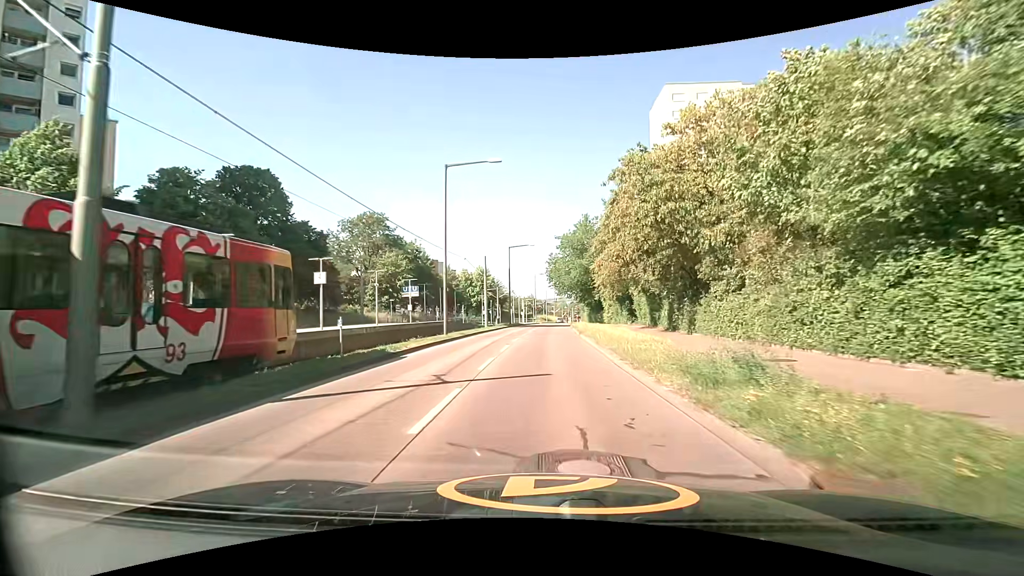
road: tertiary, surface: concrete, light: Day
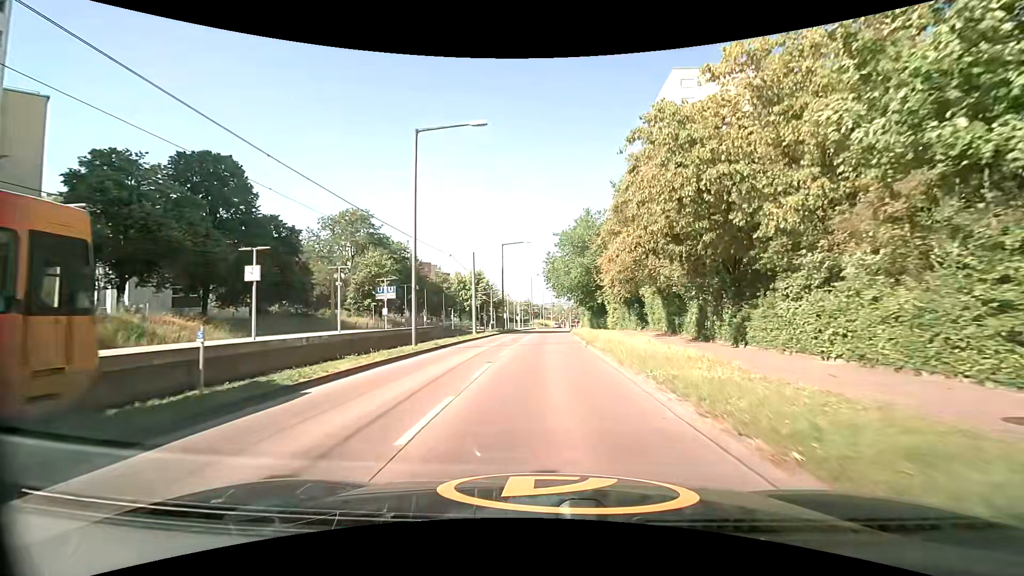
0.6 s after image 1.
(0.0, +6.5) m; +1°
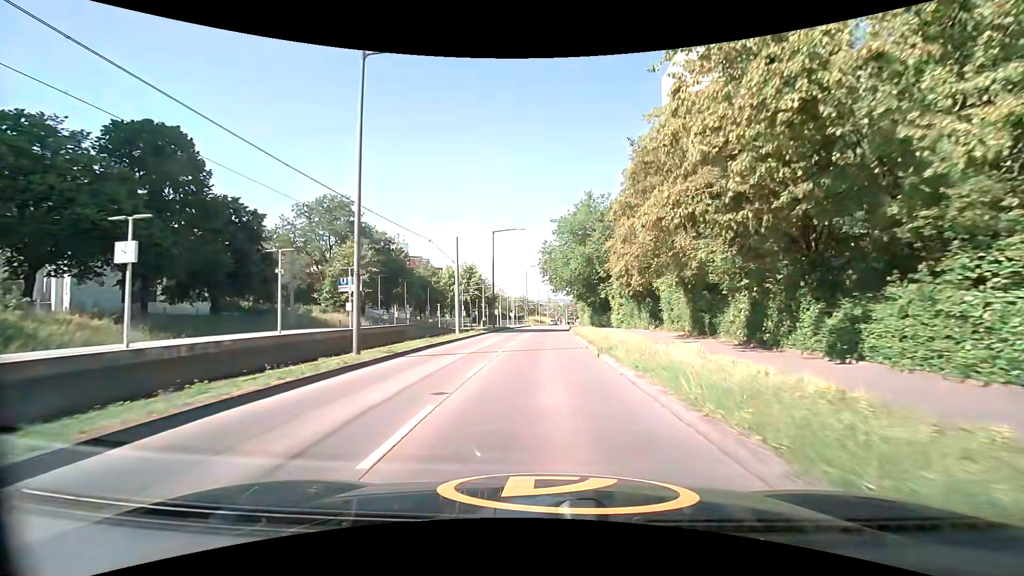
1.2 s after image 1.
(0.0, +6.7) m; 0°
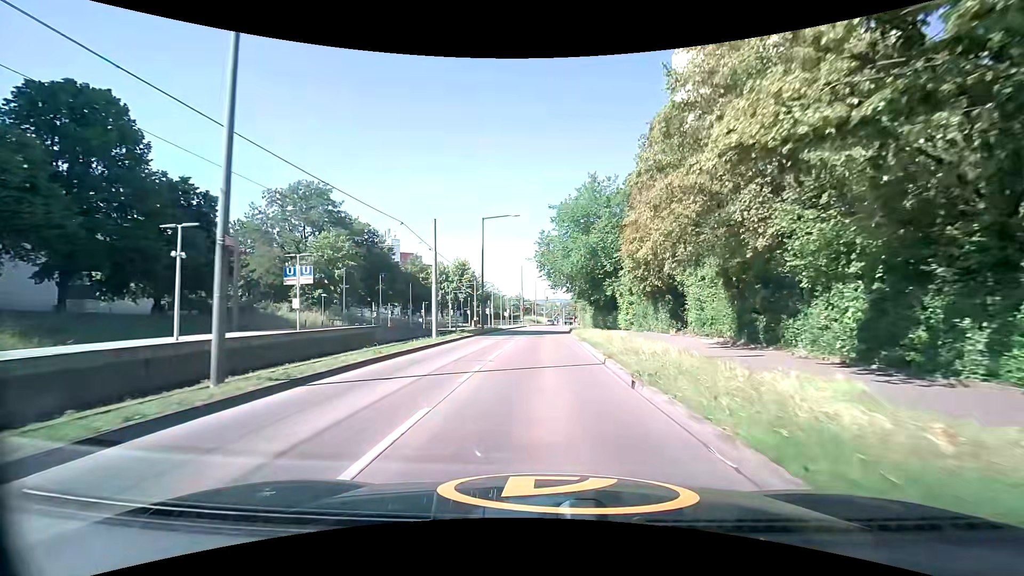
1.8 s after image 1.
(+0.1, +6.8) m; +1°
